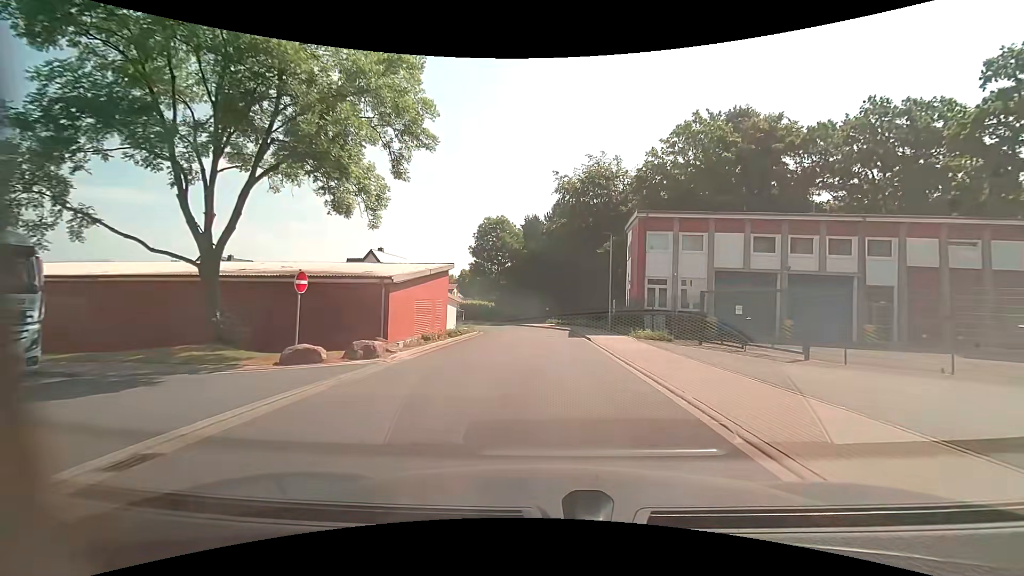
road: residential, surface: asphalt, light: Day
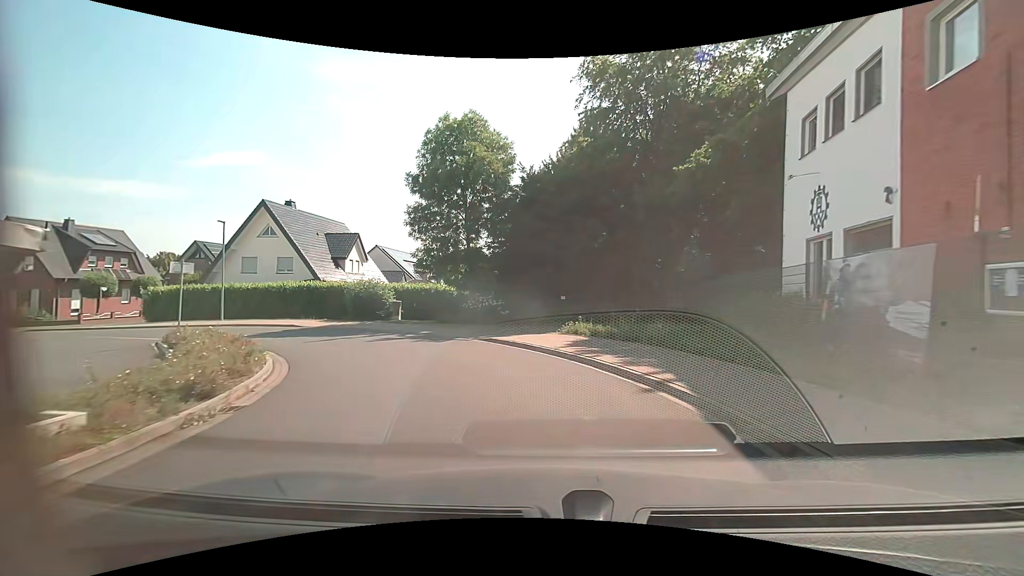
(-0.4, +27.2) m; -2°
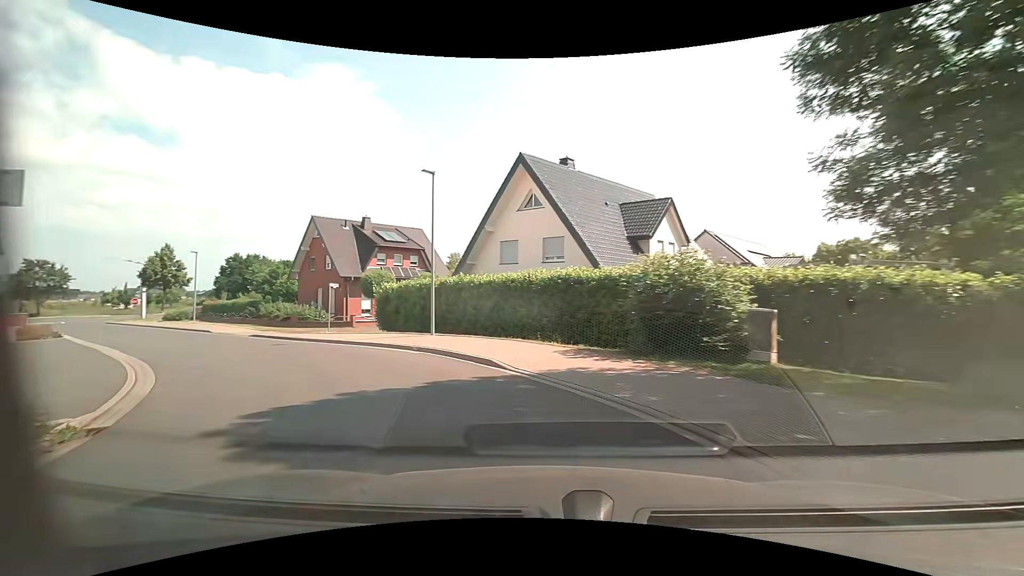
(-4.6, +17.6) m; -36°
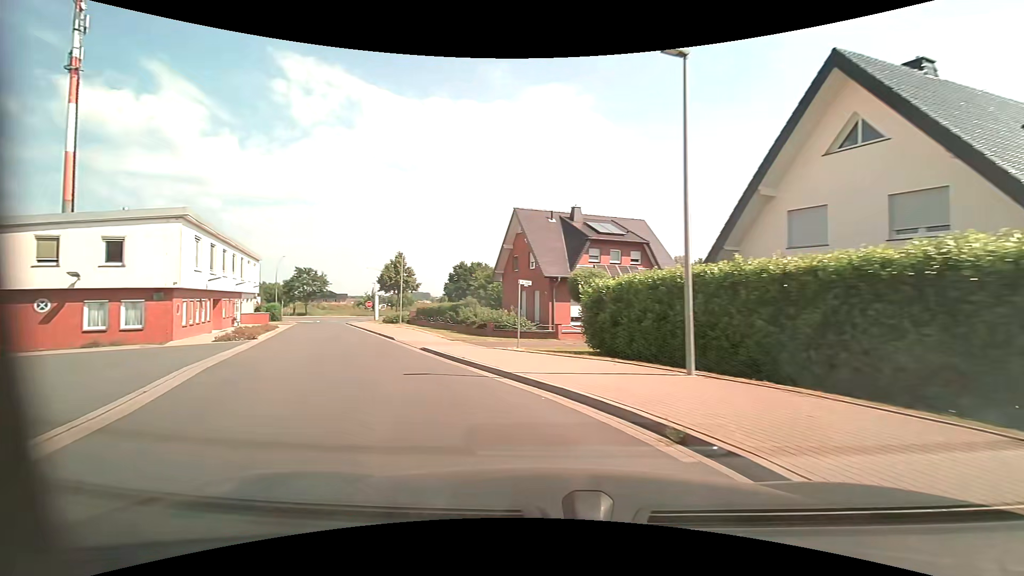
(-2.0, +9.0) m; -24°
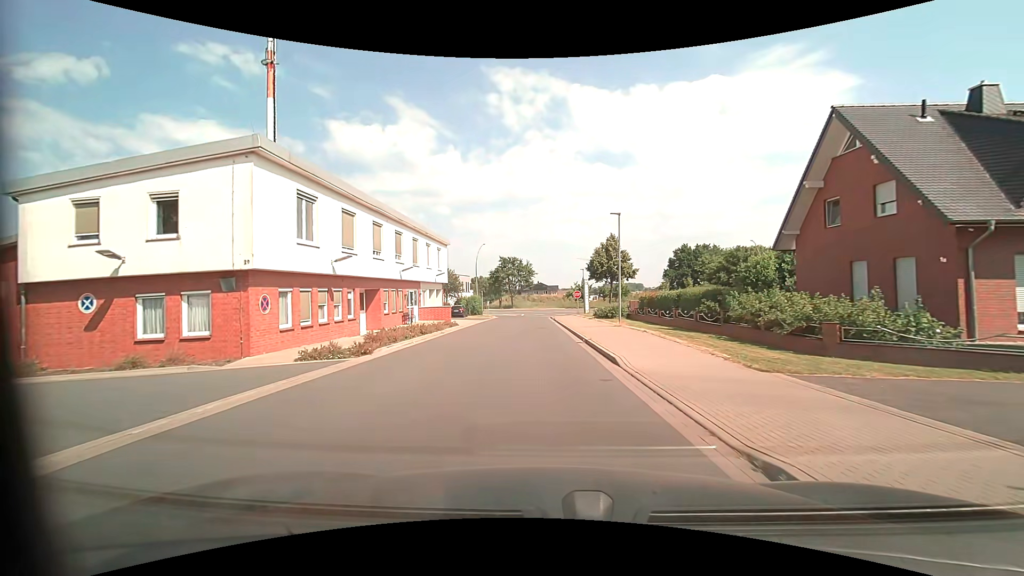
(-3.9, +14.0) m; -24°
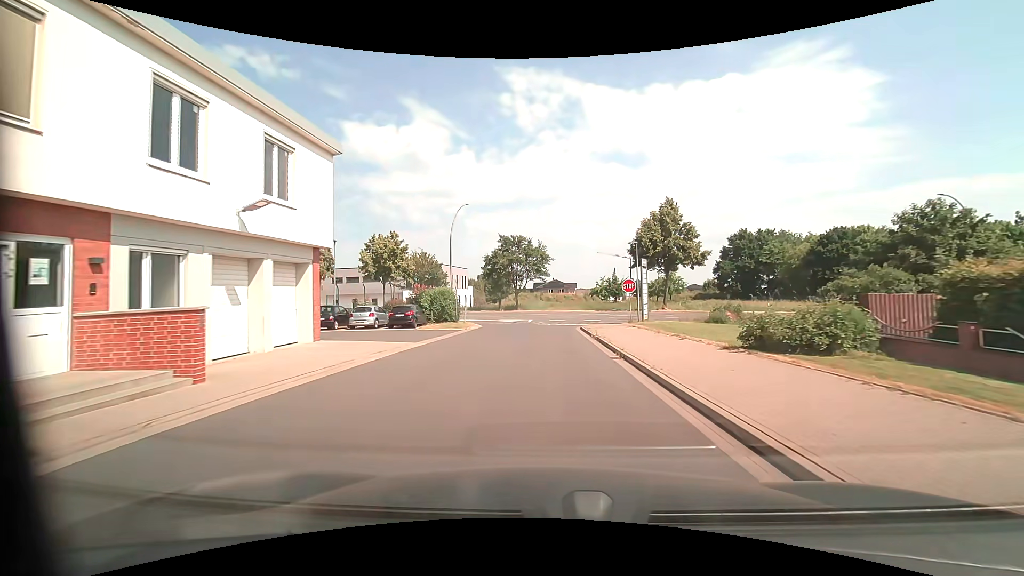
(-1.0, +28.1) m; -2°
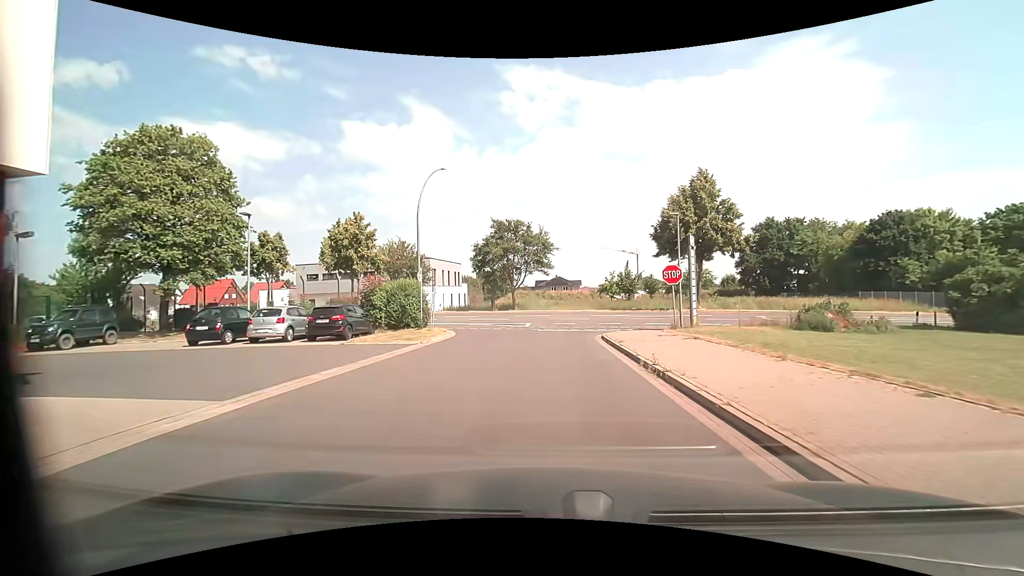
(-0.1, +10.7) m; -1°
